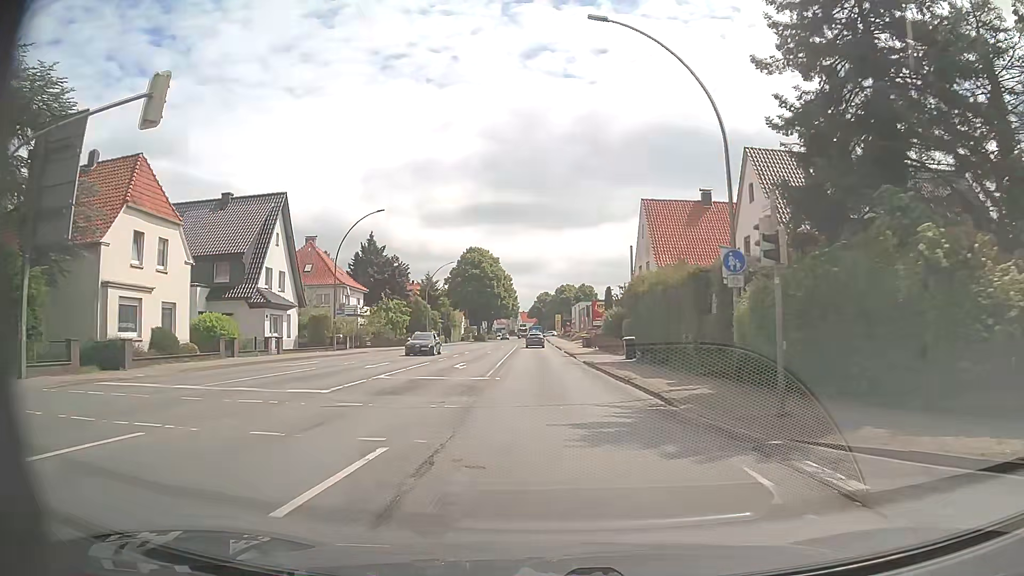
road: primary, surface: asphalt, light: Day
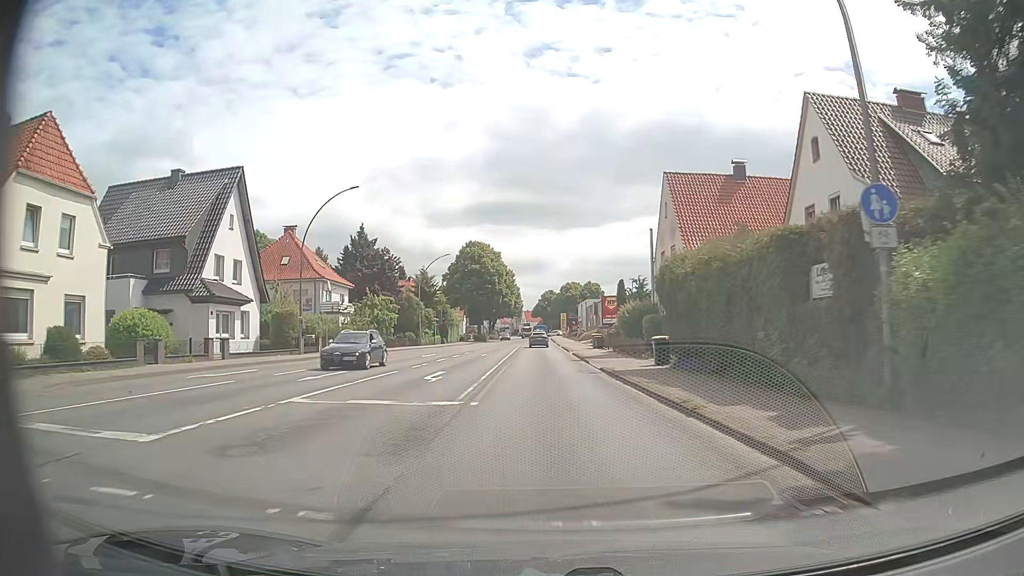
(-0.1, +7.7) m; 0°
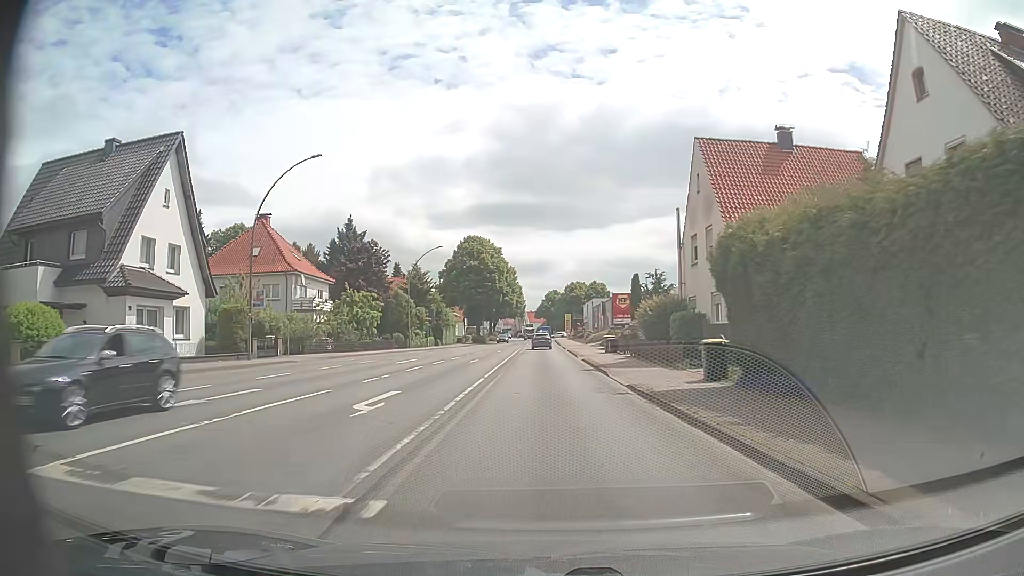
(-0.1, +7.8) m; -1°
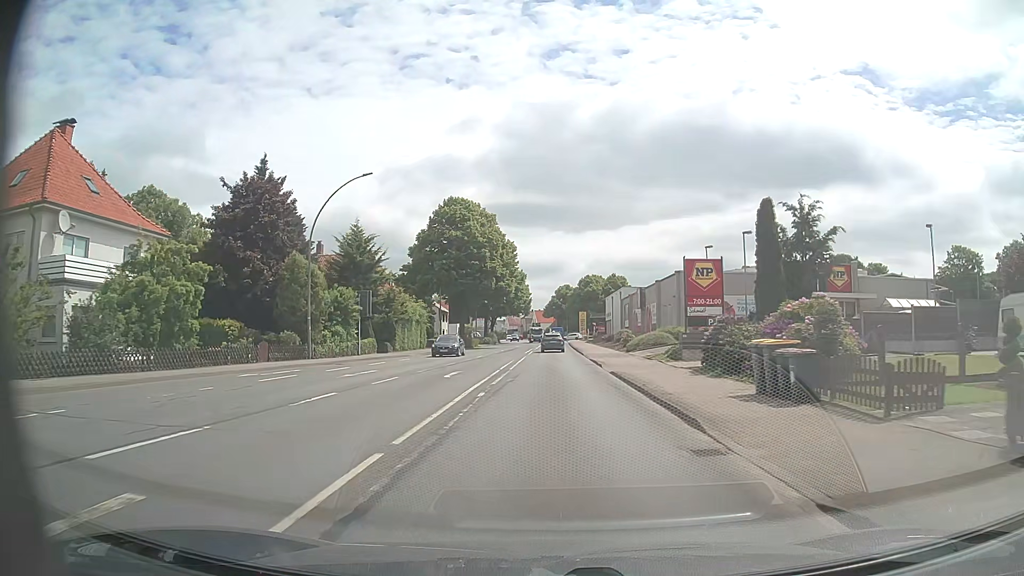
(-0.2, +31.0) m; -1°
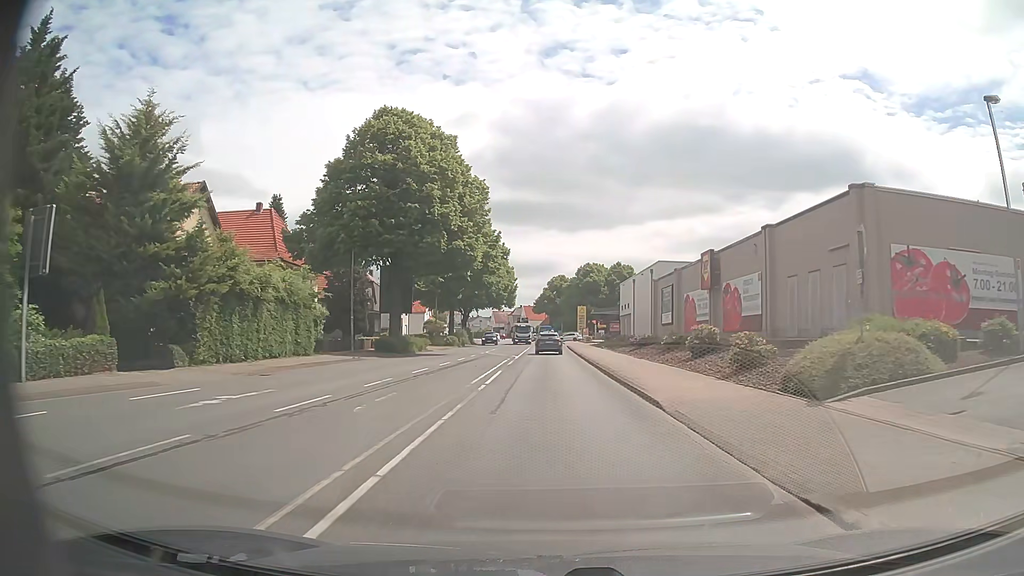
(0.0, +31.0) m; +1°
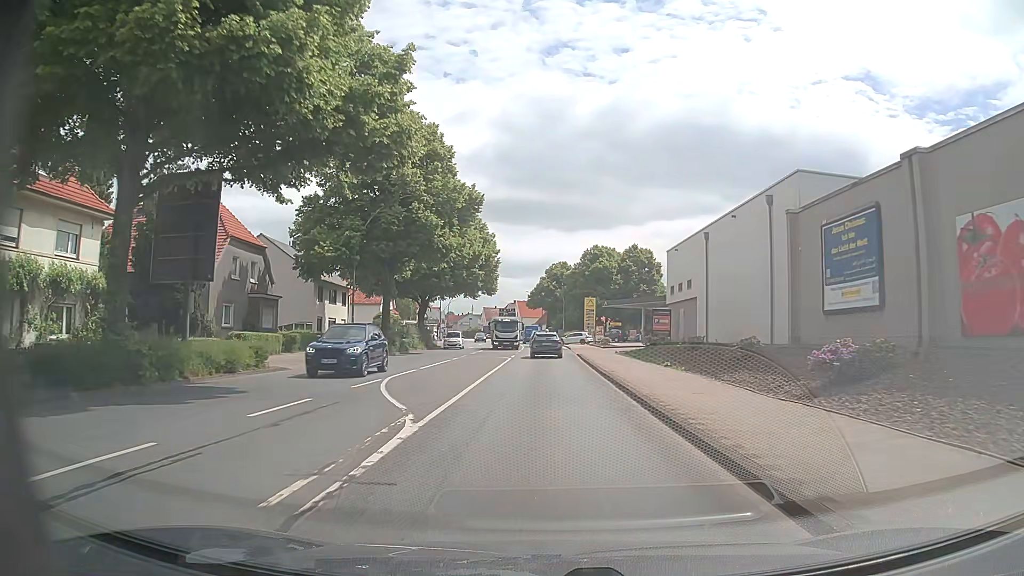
(+0.1, +30.8) m; 0°
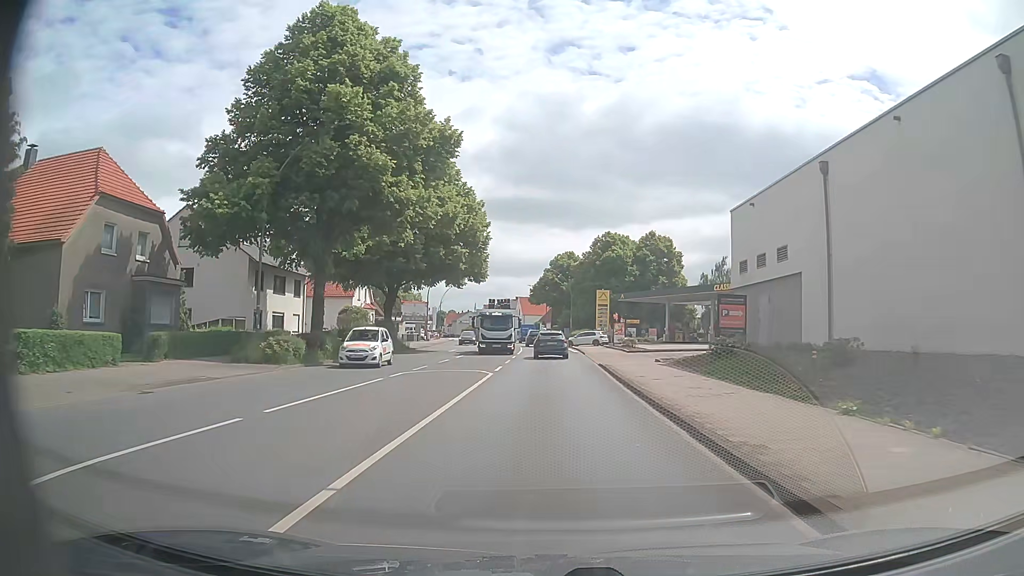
(0.0, +15.1) m; 0°
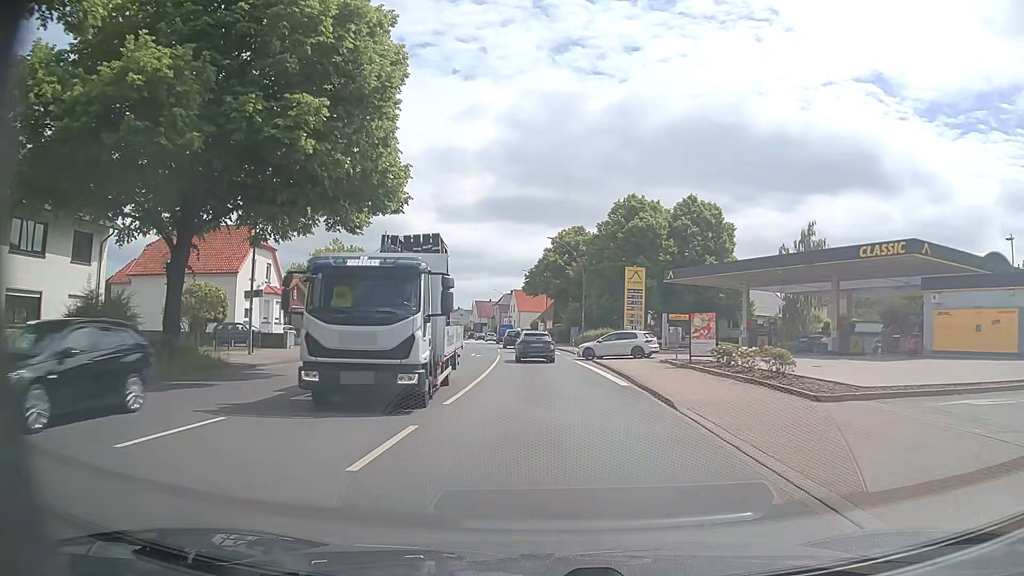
(+0.2, +29.7) m; 0°
(0, +10) (0, +20) (-1, +30) (-1, +40) (-2, +50) (-2, +60) (-3, +70) (-4, +80) (-6, +90) (-7, +100) m
